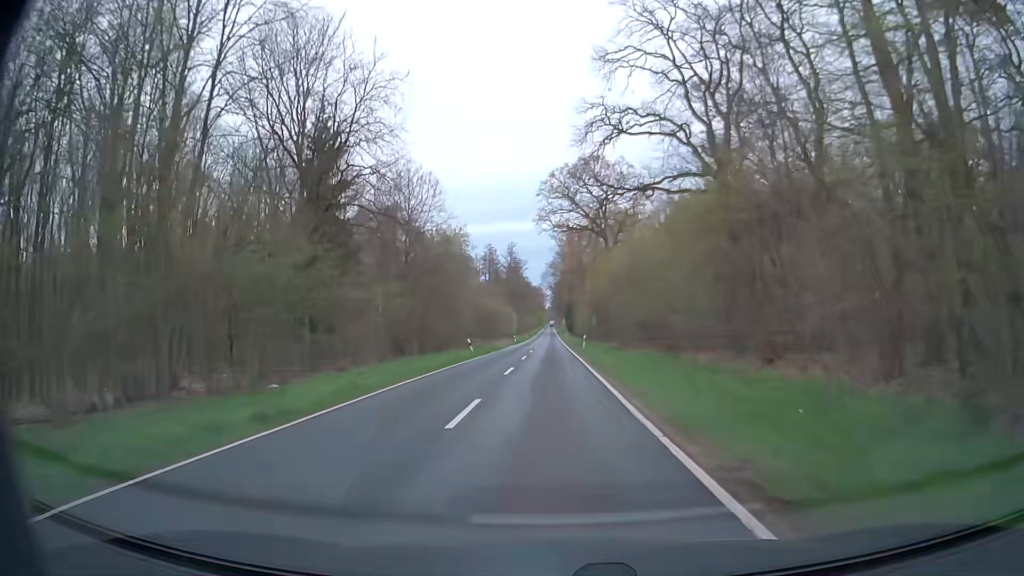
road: secondary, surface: asphalt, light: Day
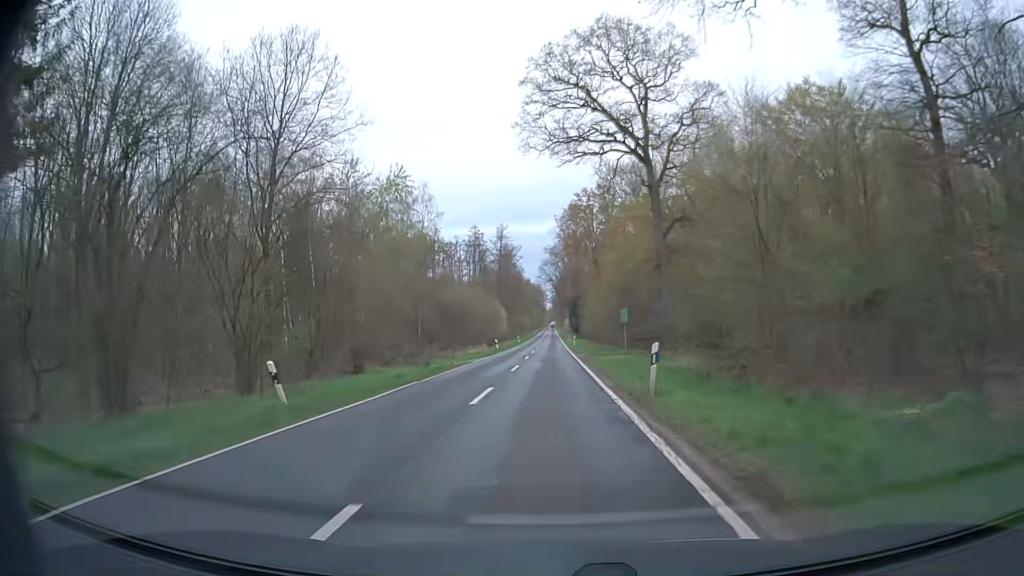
(-0.1, +32.0) m; 0°
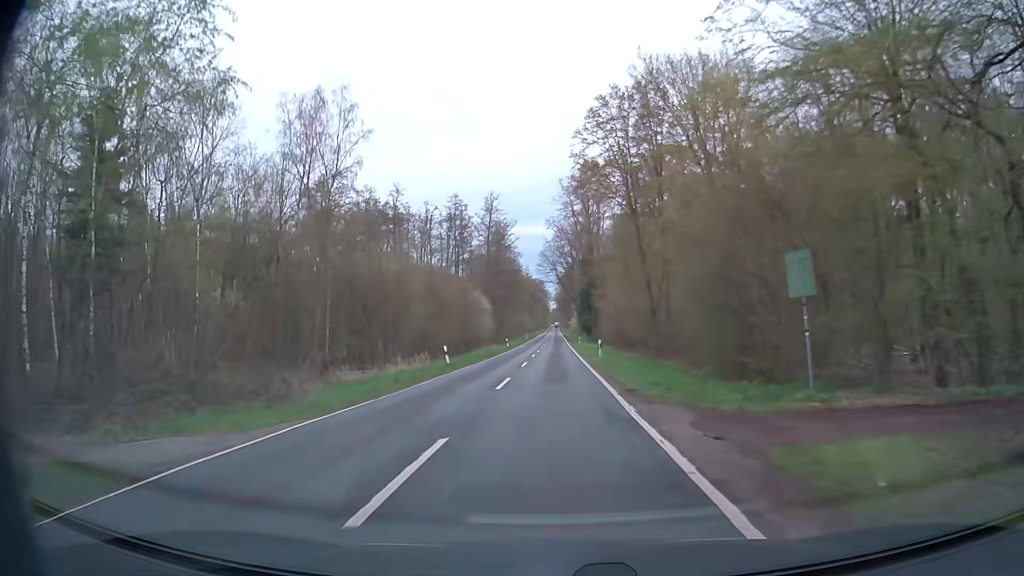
(0.0, +31.8) m; 0°
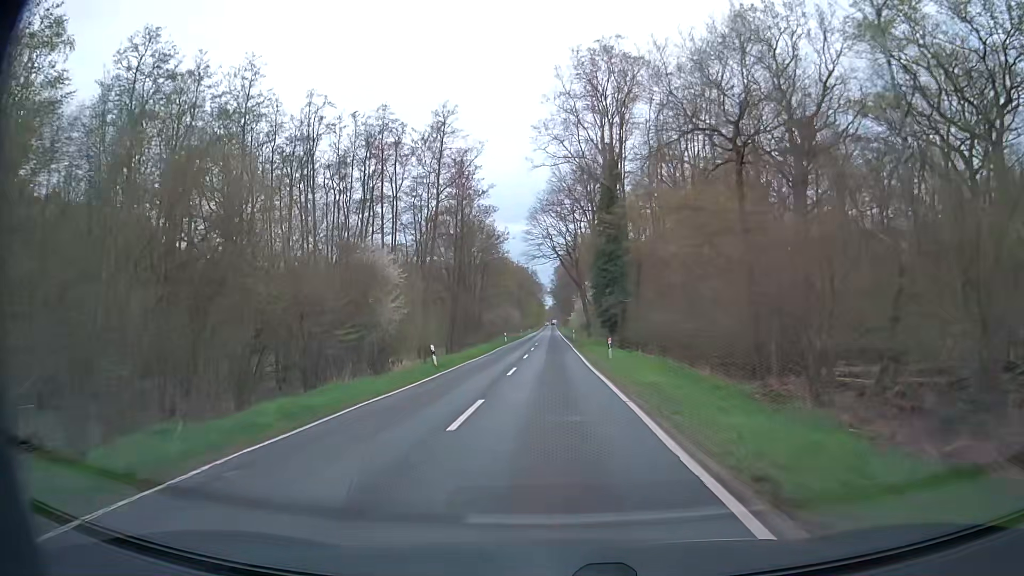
(+0.3, +42.8) m; +1°
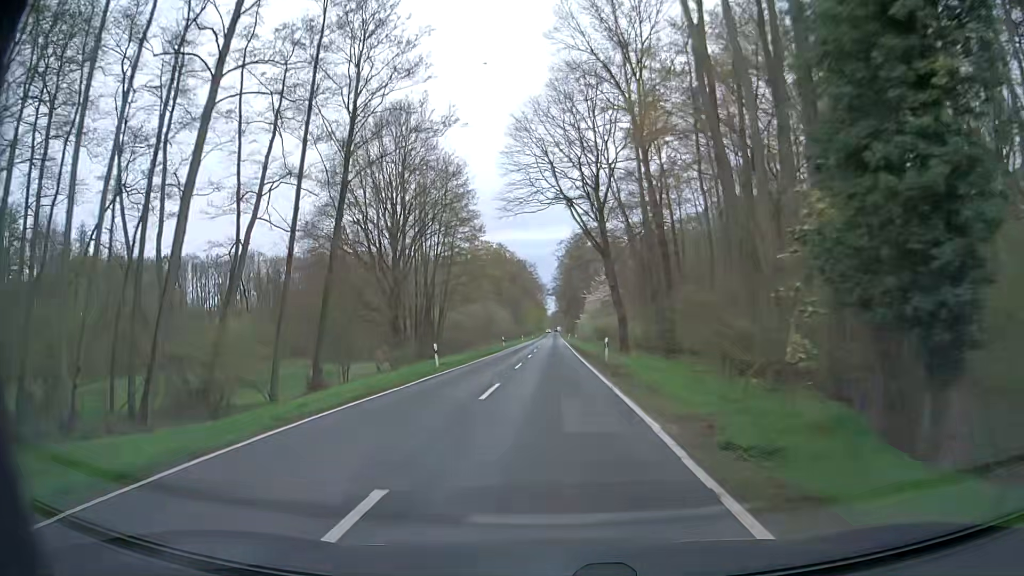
(-0.1, +43.6) m; 0°
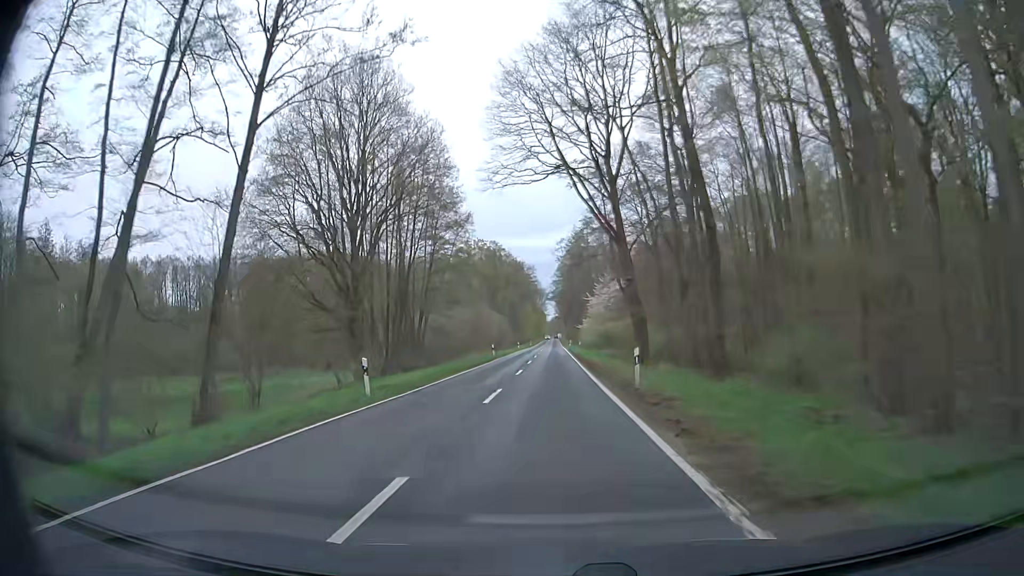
(0.0, +11.0) m; 0°
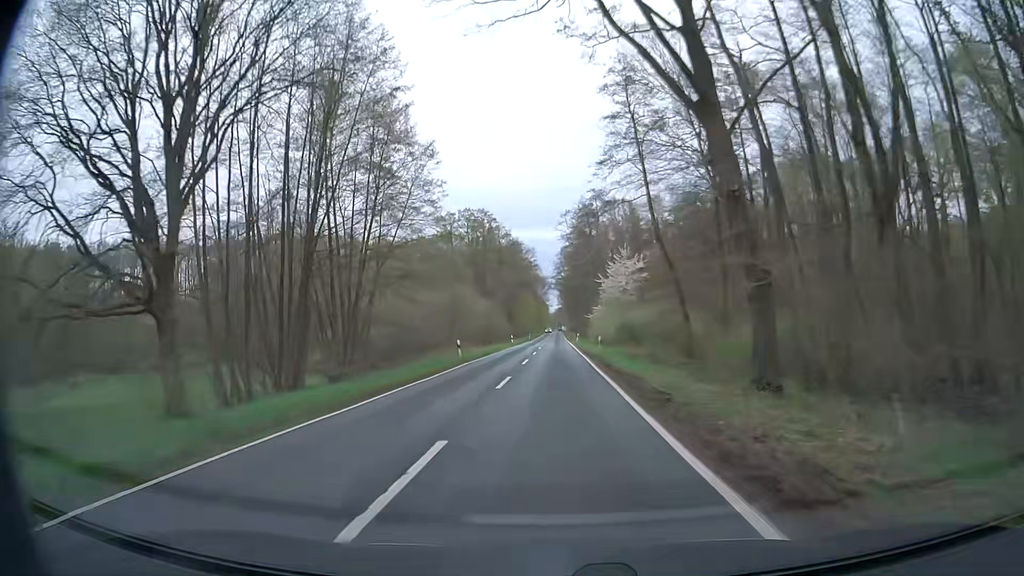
(0.0, +21.9) m; 0°
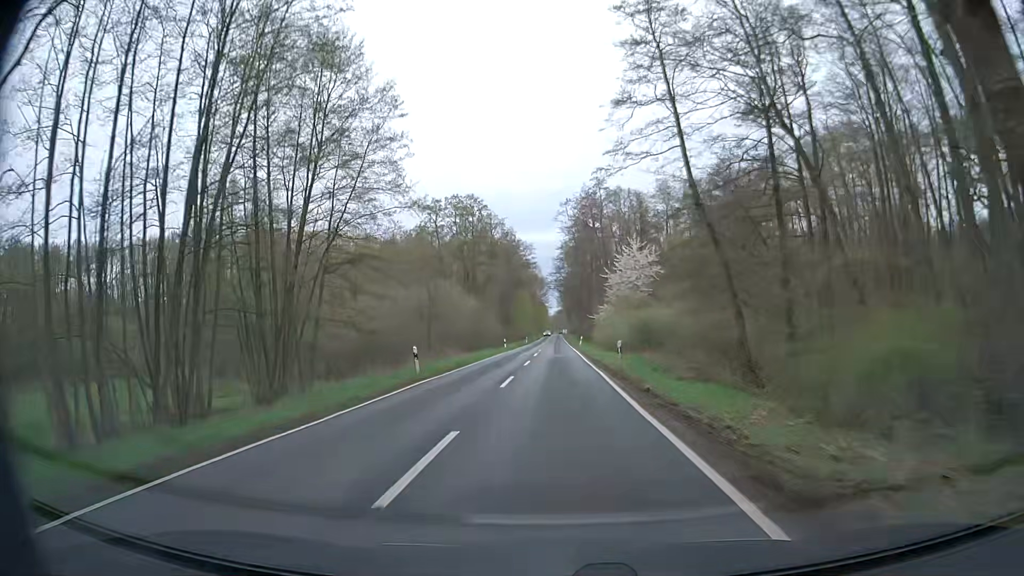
(0.0, +11.0) m; -1°
(0, +10) (0, +20) (0, +30) (0, +40) (+1, +50) (+1, +60) (+1, +70) (+1, +80) (+1, +90) (+1, +100) m
